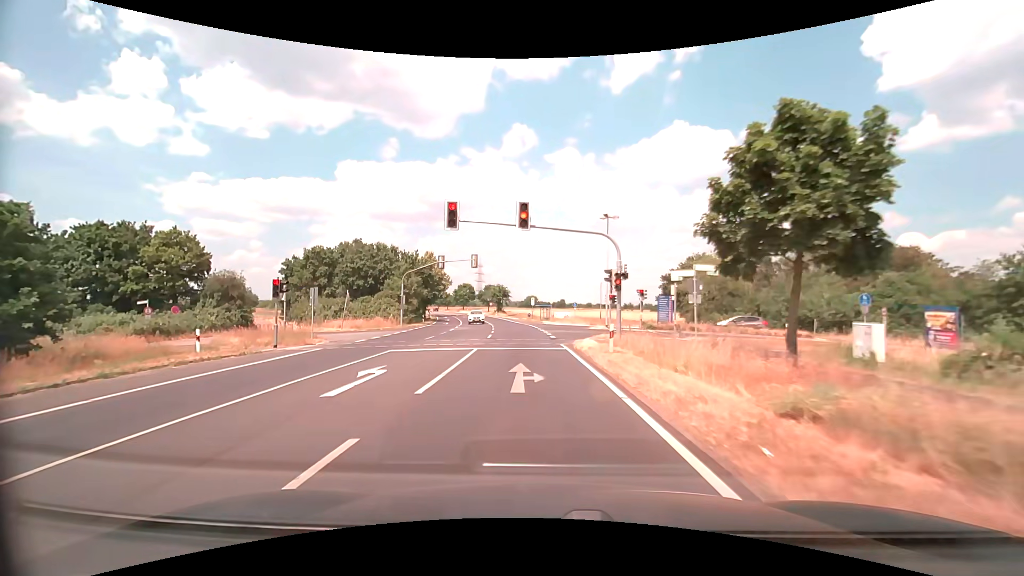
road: secondary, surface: asphalt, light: Day
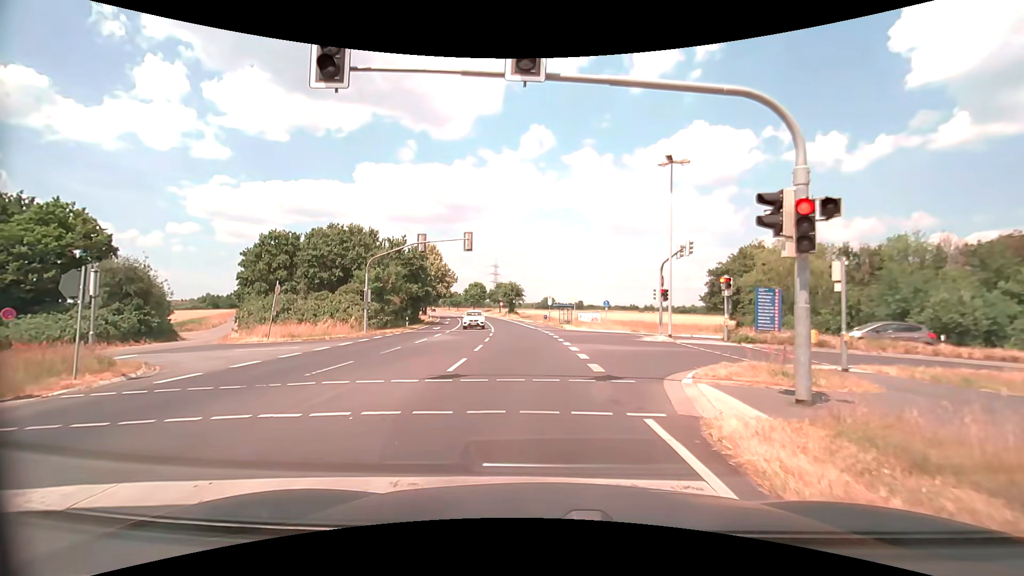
(-0.3, +13.7) m; -2°
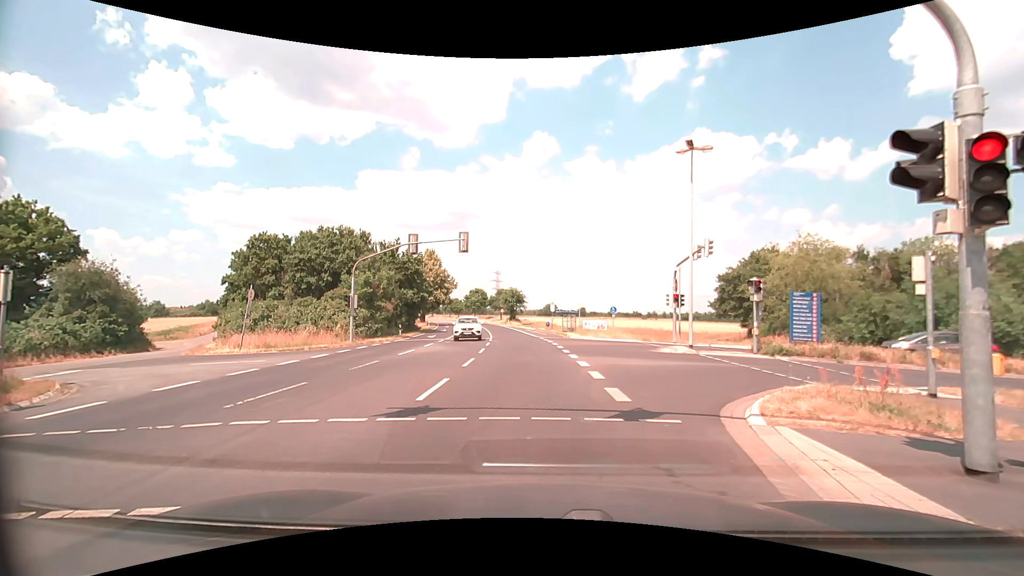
(0.0, +2.6) m; +1°
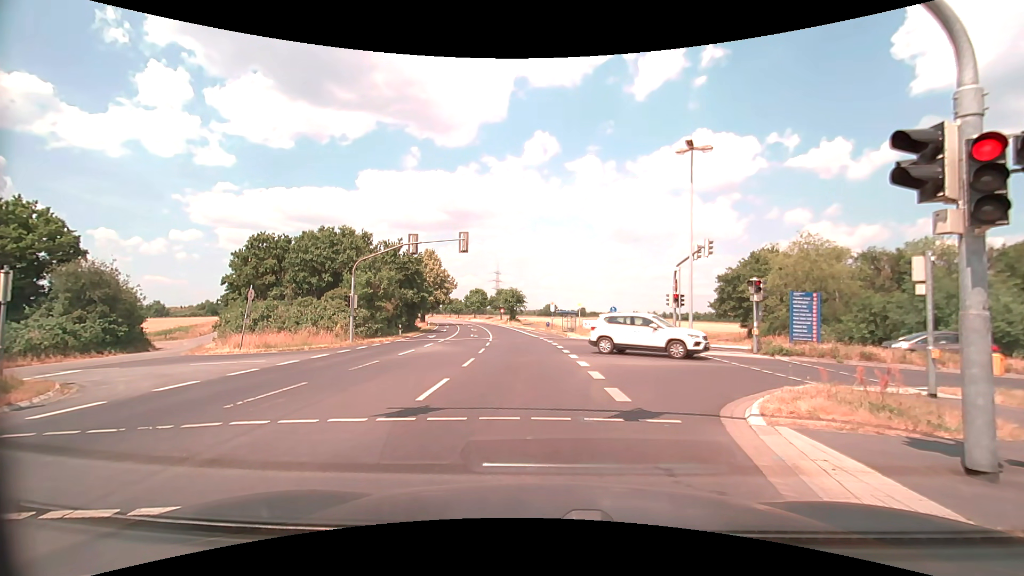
(0.0, 0.0) m; 0°
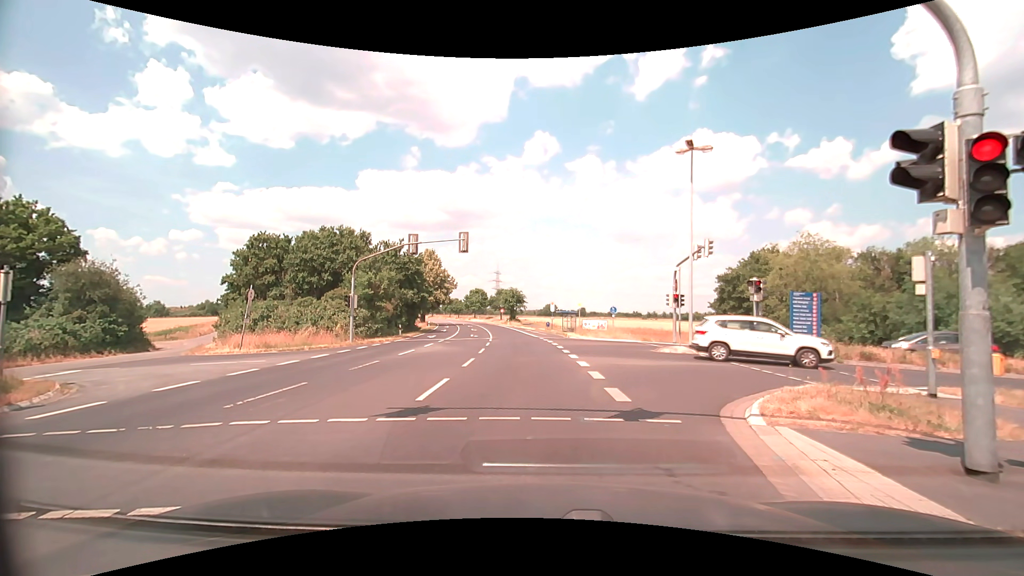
(0.0, 0.0) m; 0°
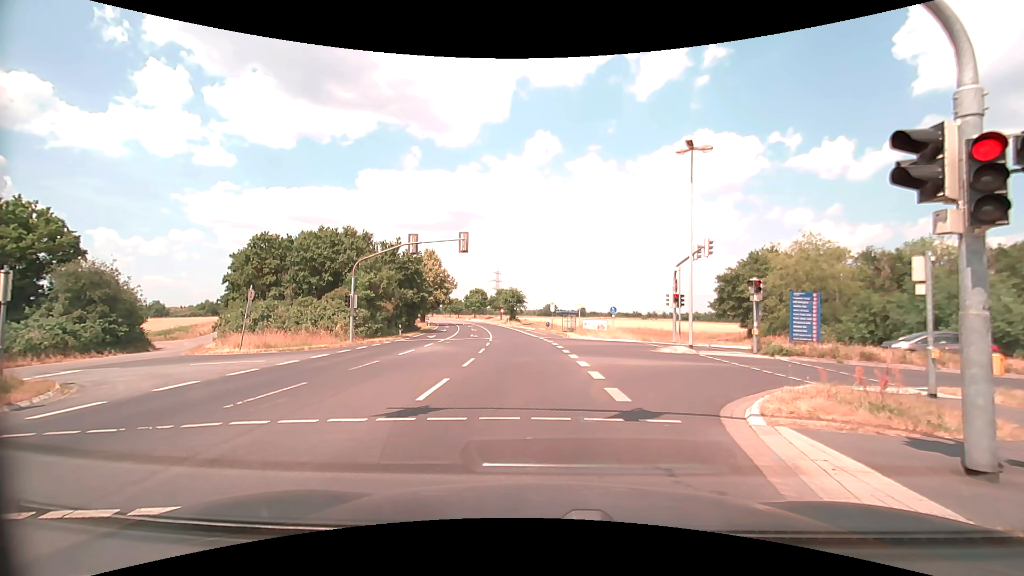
(0.0, 0.0) m; 0°
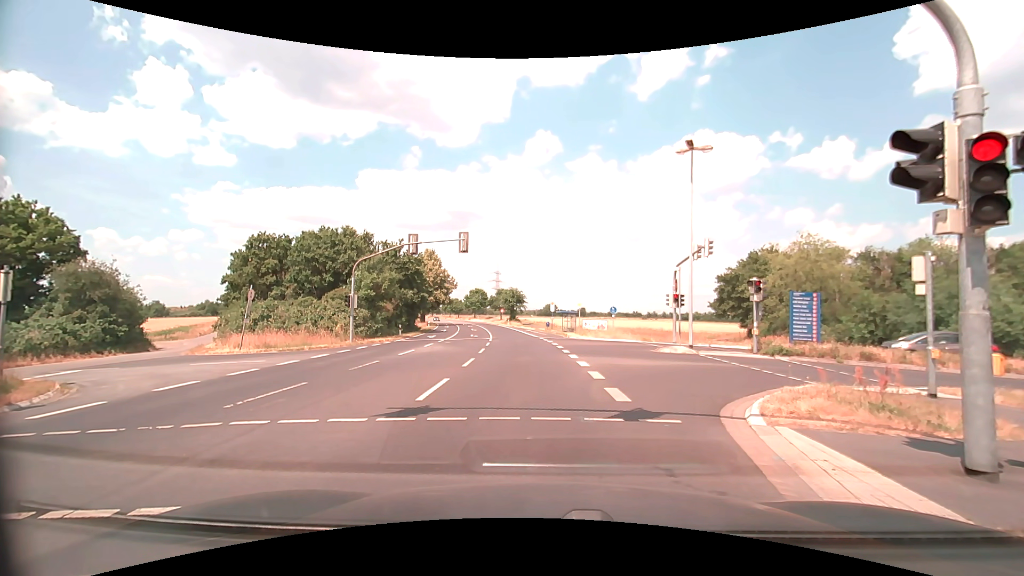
(0.0, 0.0) m; 0°
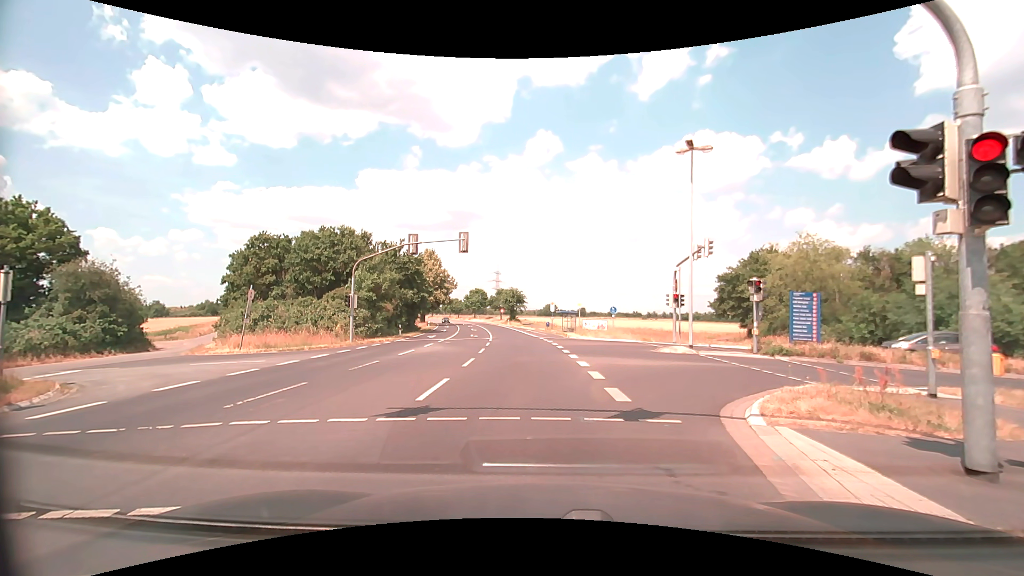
(0.0, 0.0) m; 0°
(0, +10) (-1, +20) (-2, +30) (-3, +40) (-4, +50) (-5, +60) (-7, +70) (-9, +79) (-11, +89) (-13, +99) m
